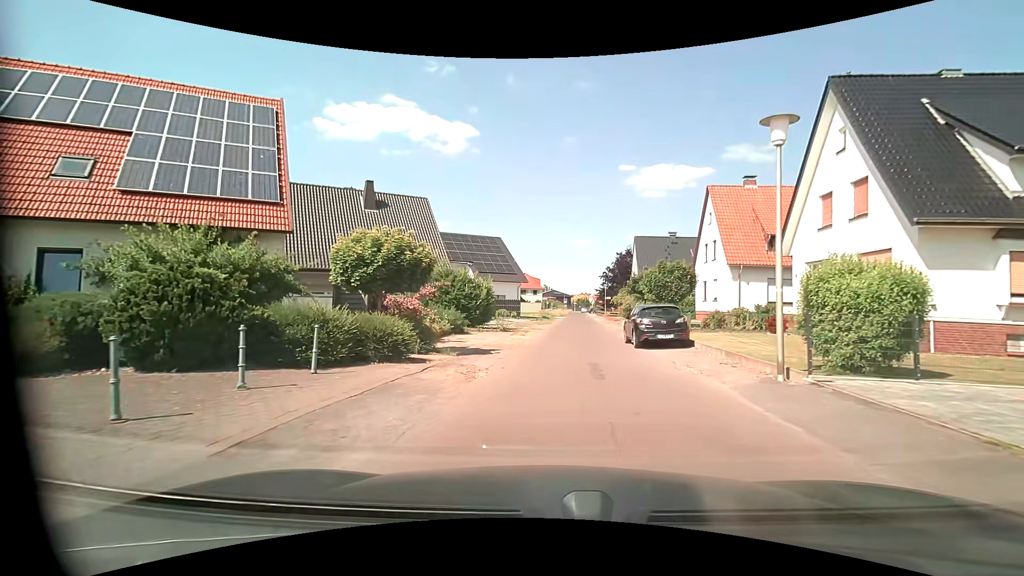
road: residential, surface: asphalt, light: Day
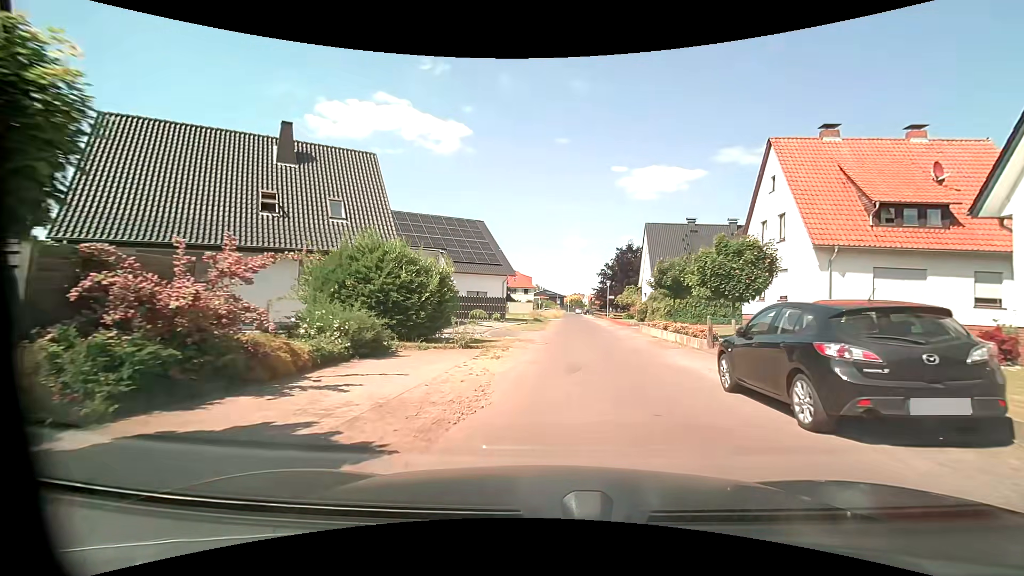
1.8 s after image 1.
(-0.1, +11.2) m; 0°
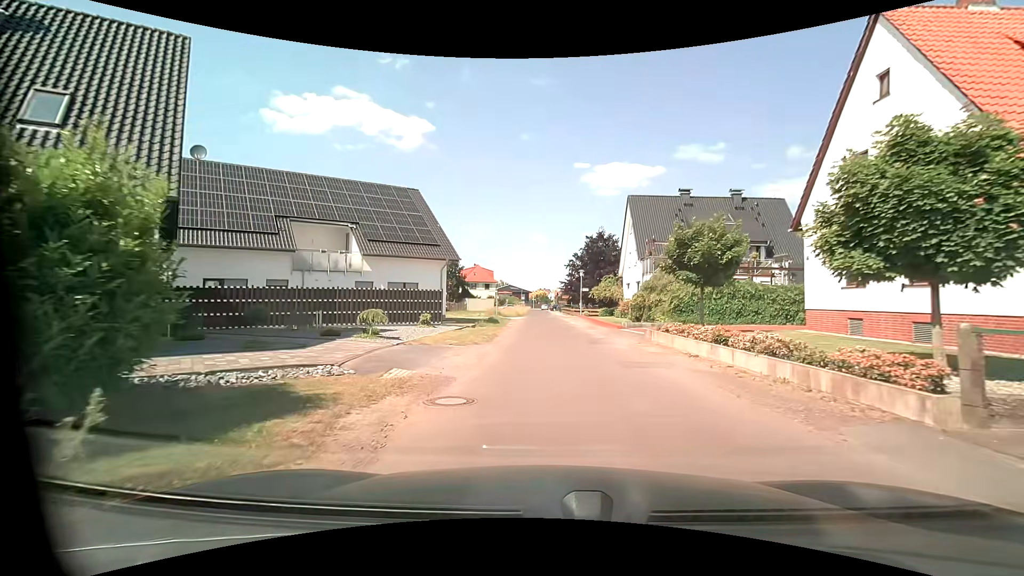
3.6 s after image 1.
(+0.5, +12.1) m; +4°
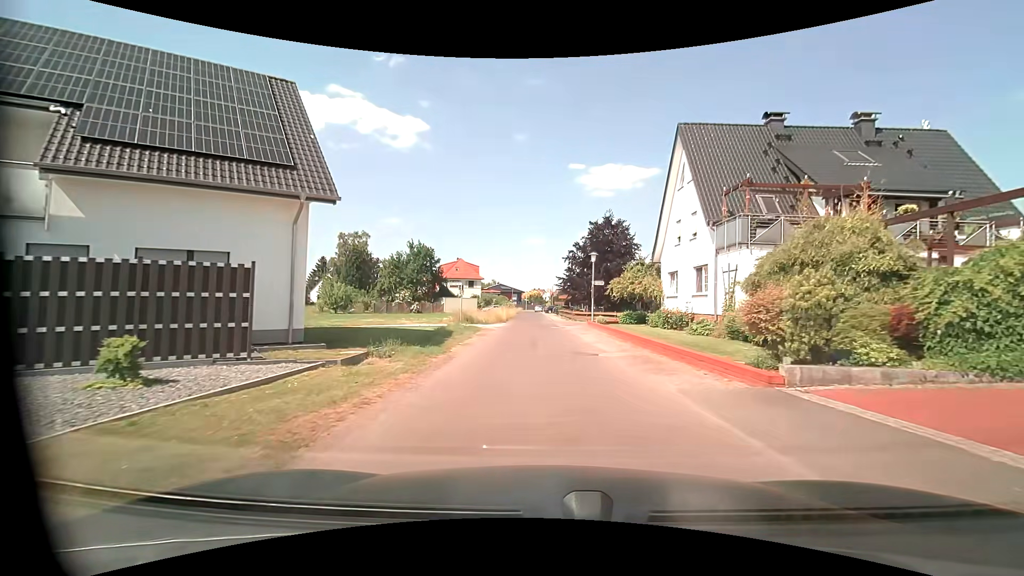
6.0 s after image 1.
(0.0, +17.5) m; 0°
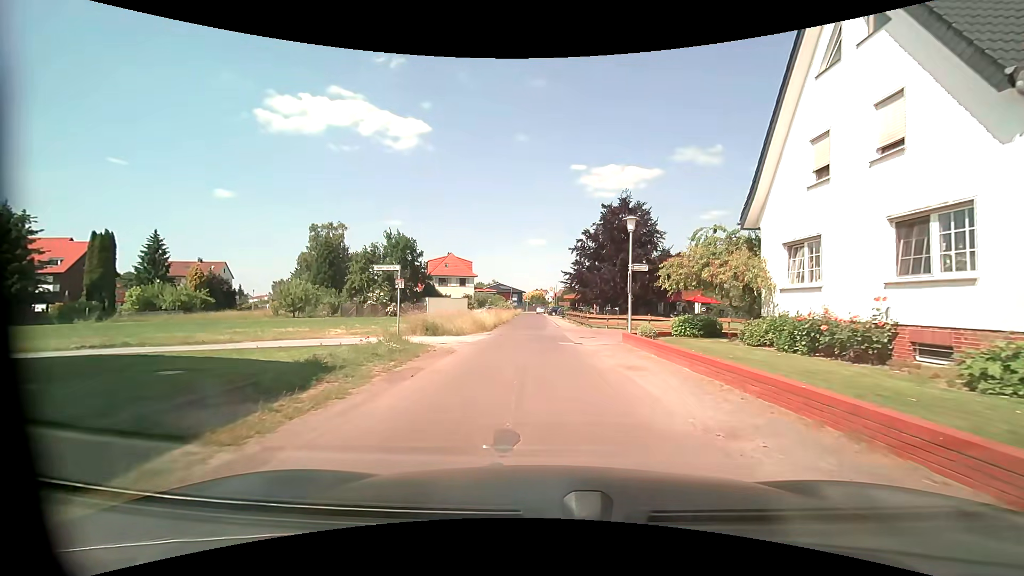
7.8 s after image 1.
(0.0, +13.4) m; 0°
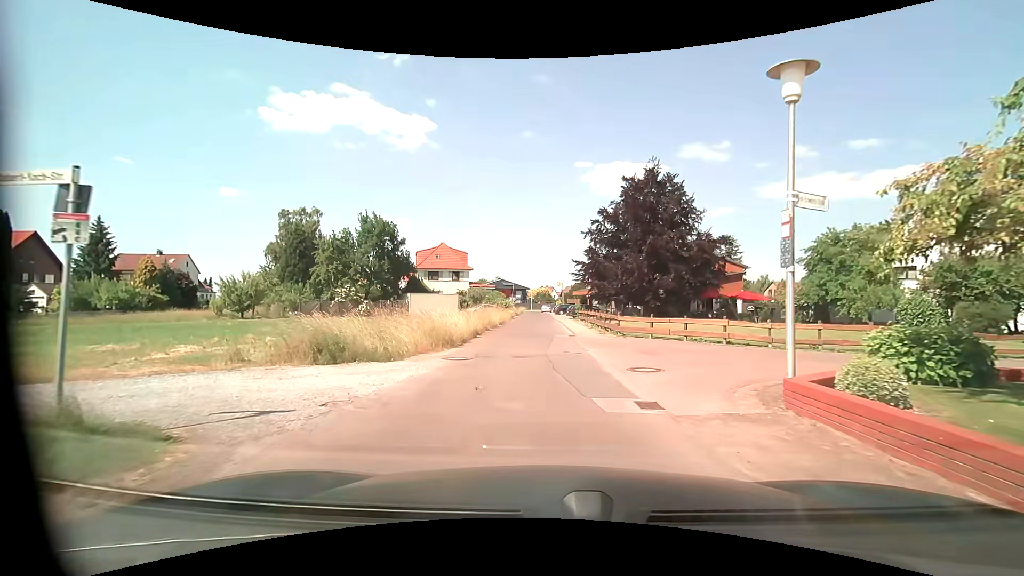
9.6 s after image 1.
(-0.1, +11.7) m; -1°
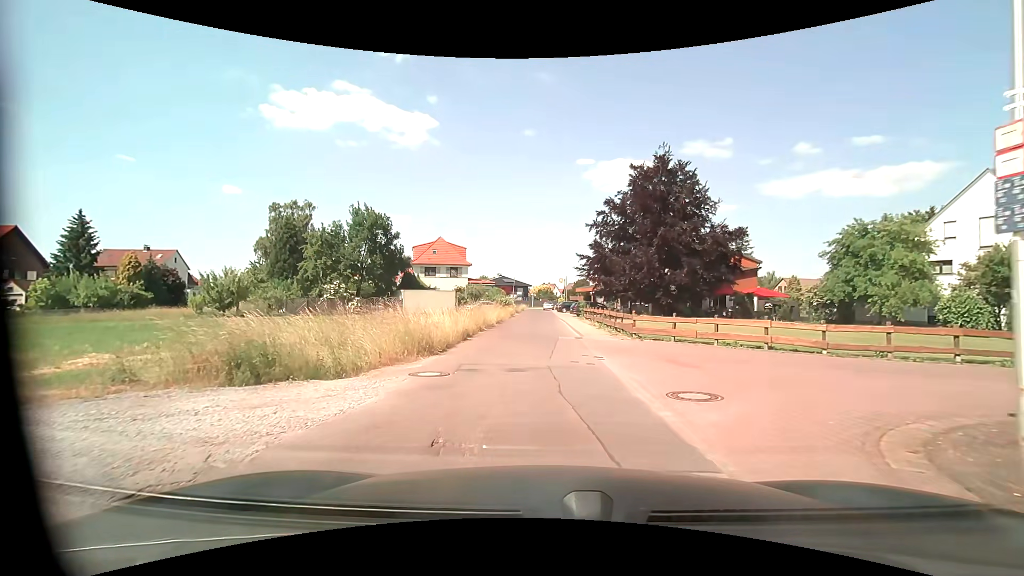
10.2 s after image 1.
(0.0, +3.2) m; -1°
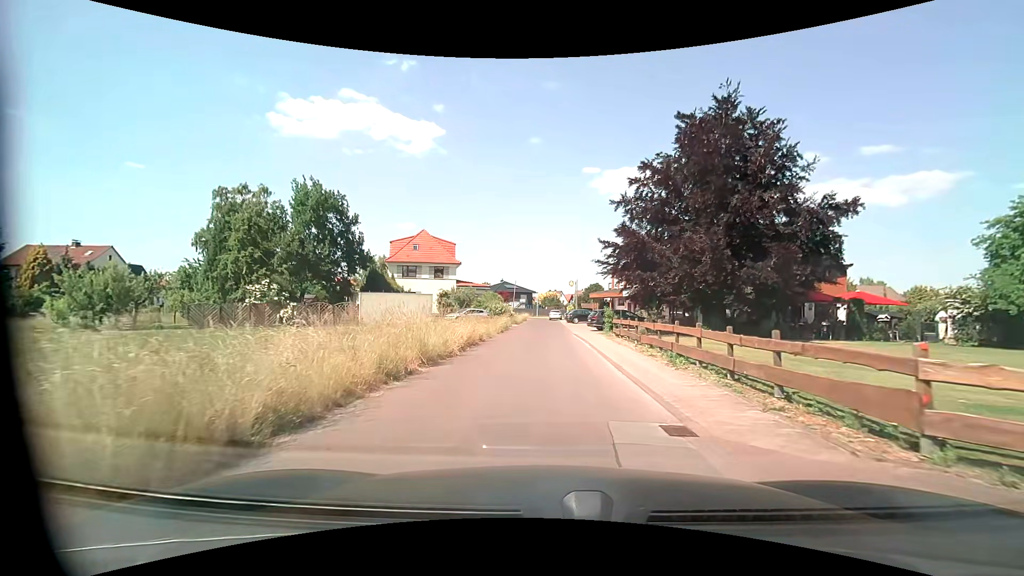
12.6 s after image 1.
(+0.1, +14.4) m; +1°
(0, +10) (0, +20) (-1, +30) (-1, +40) (-1, +50) (-1, +60) (-2, +70) (-3, +80) (-4, +90) (-8, +99) m
